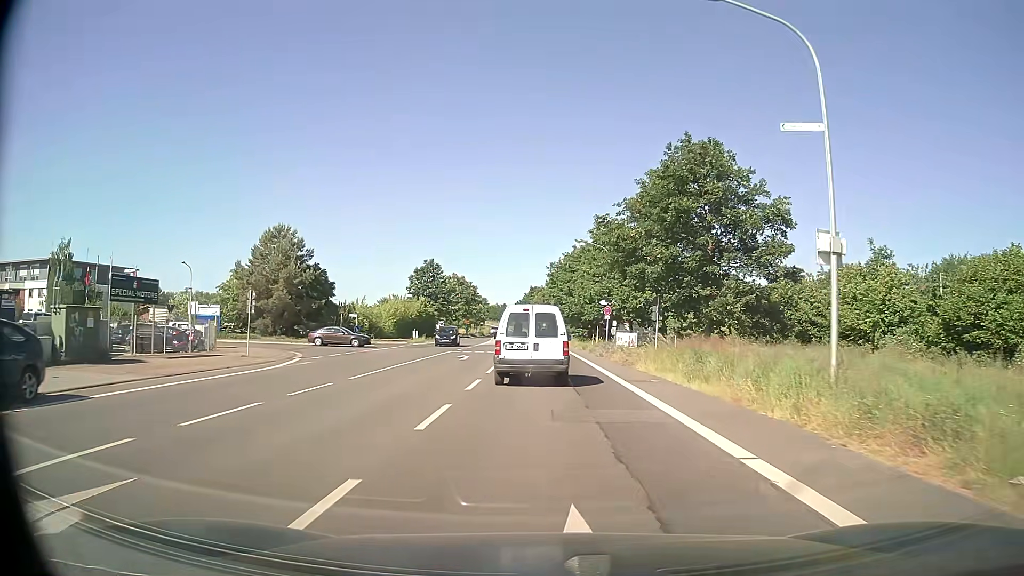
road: tertiary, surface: asphalt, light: Day
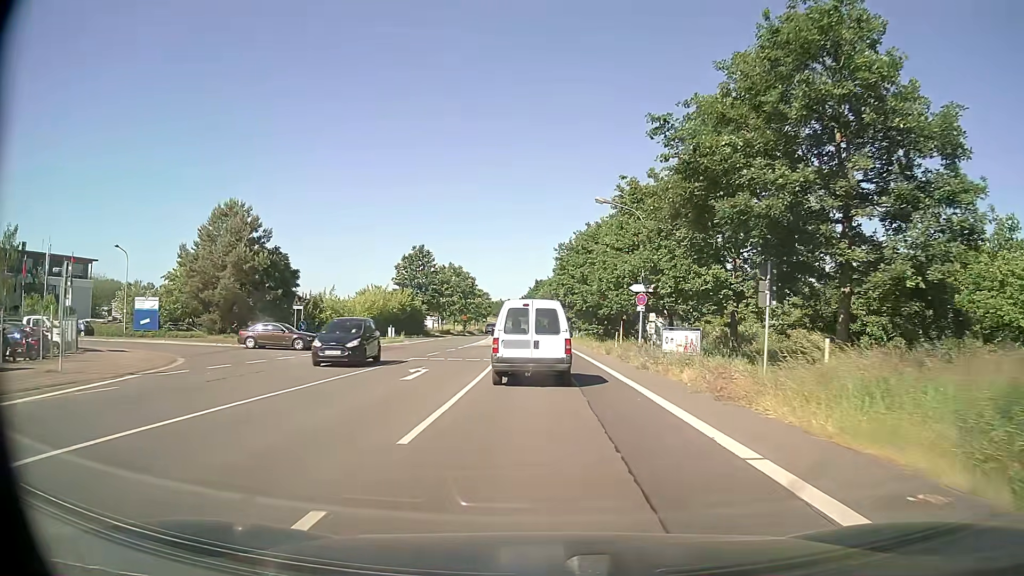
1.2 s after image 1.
(-0.1, +13.6) m; -1°
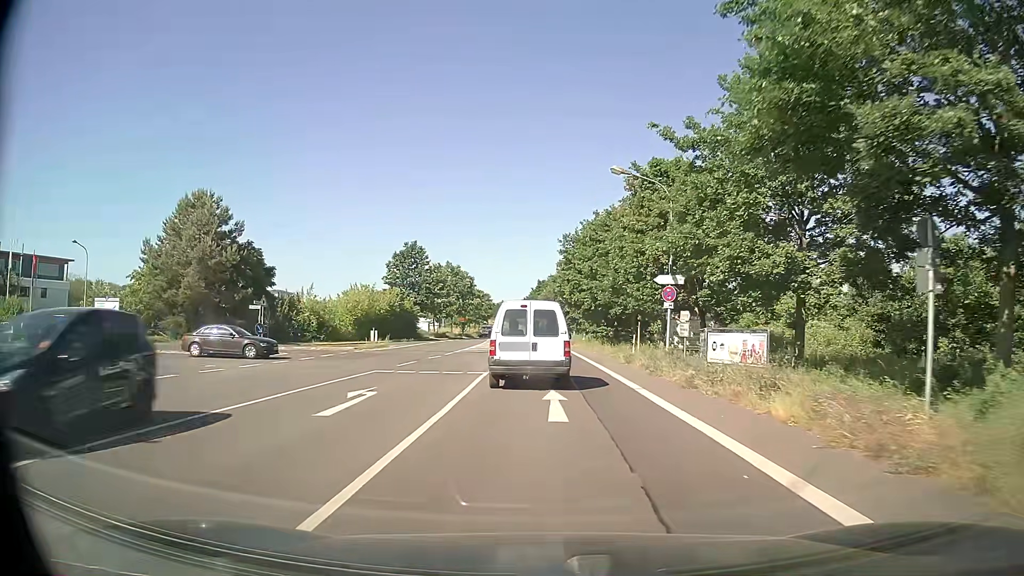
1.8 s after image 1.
(0.0, +6.7) m; 0°
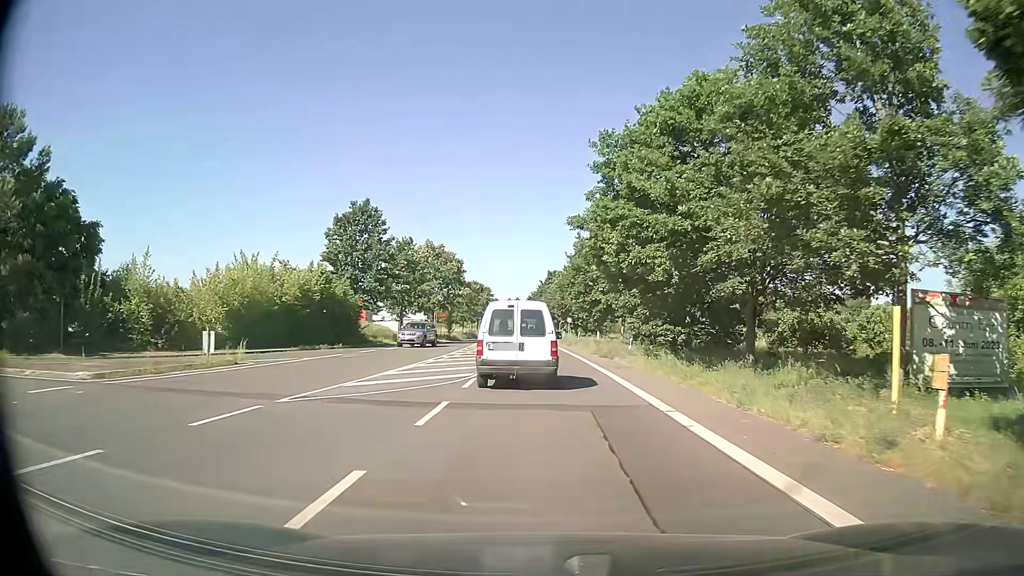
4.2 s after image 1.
(-0.3, +26.7) m; -1°
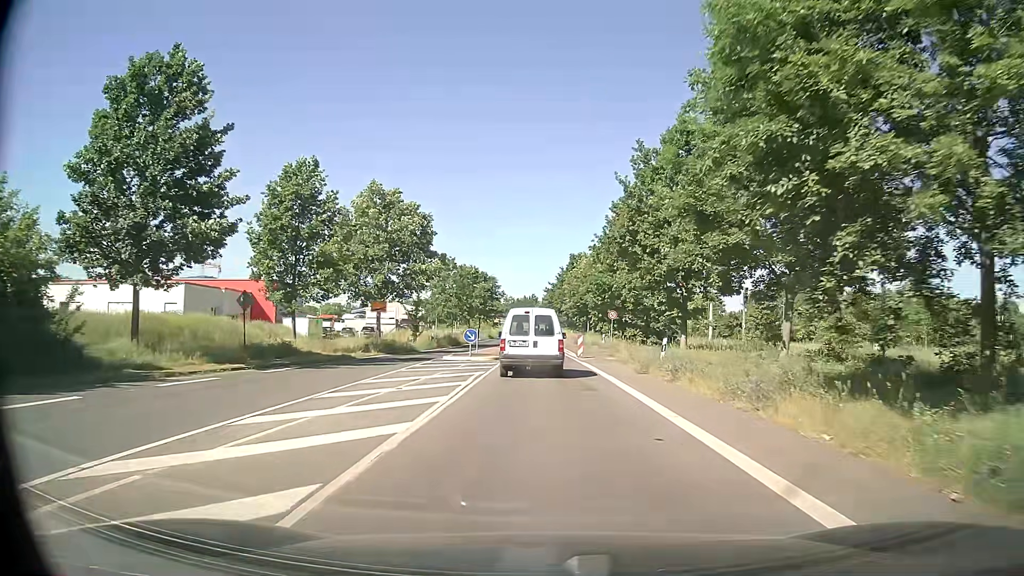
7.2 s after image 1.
(-0.5, +33.8) m; -2°
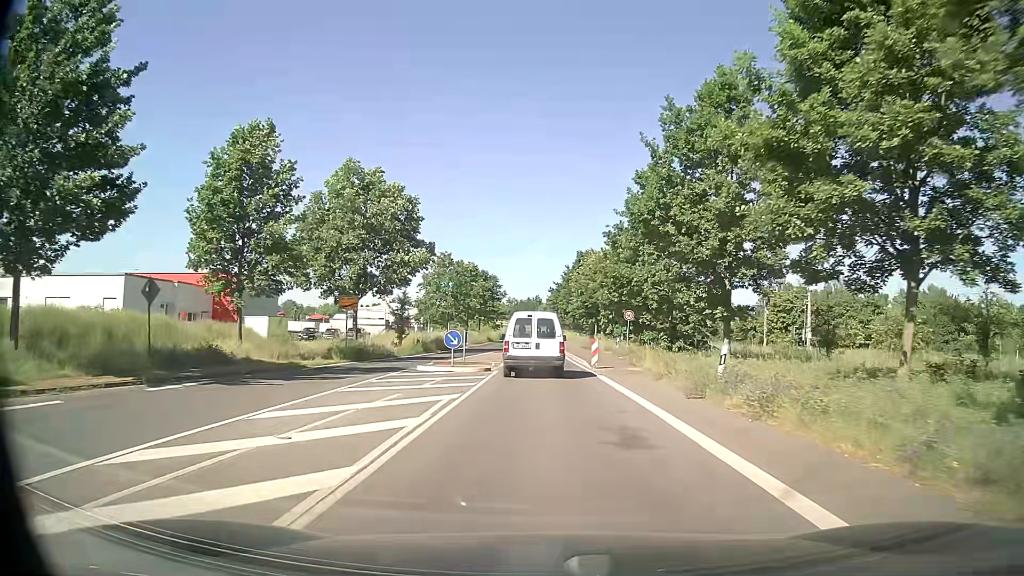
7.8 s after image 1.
(-0.1, +7.1) m; 0°
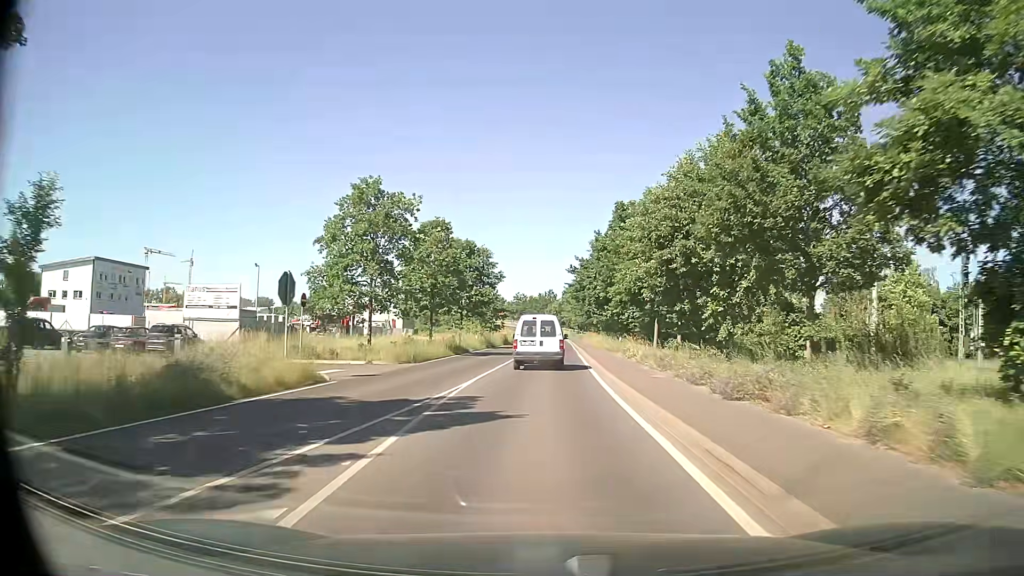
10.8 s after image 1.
(-0.3, +37.8) m; -1°
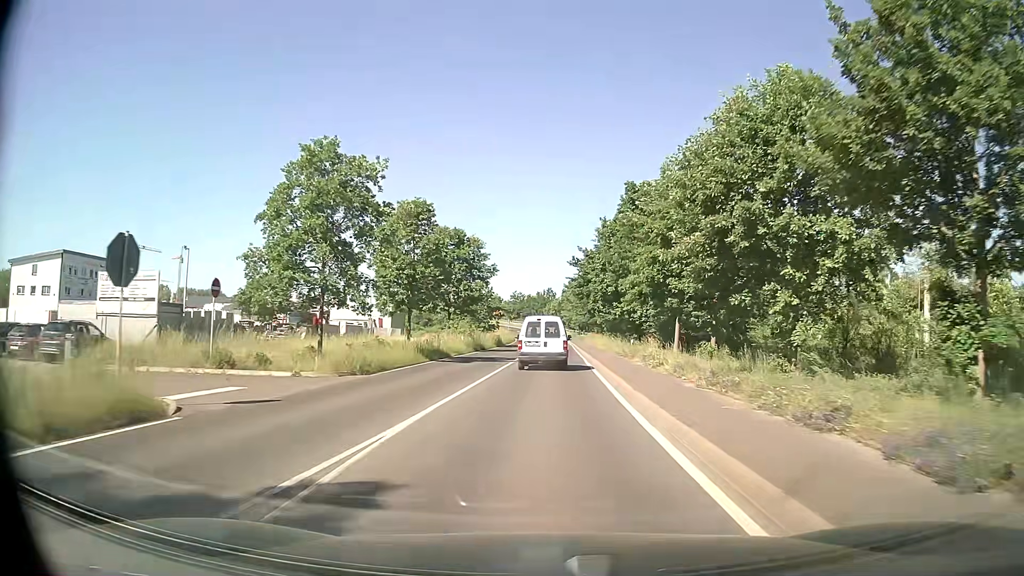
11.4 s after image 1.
(0.0, +8.1) m; +1°
(0, +10) (0, +20) (0, +30) (0, +40) (0, +50) (0, +60) (0, +70) (0, +80) (0, +90) (-1, +100) m
